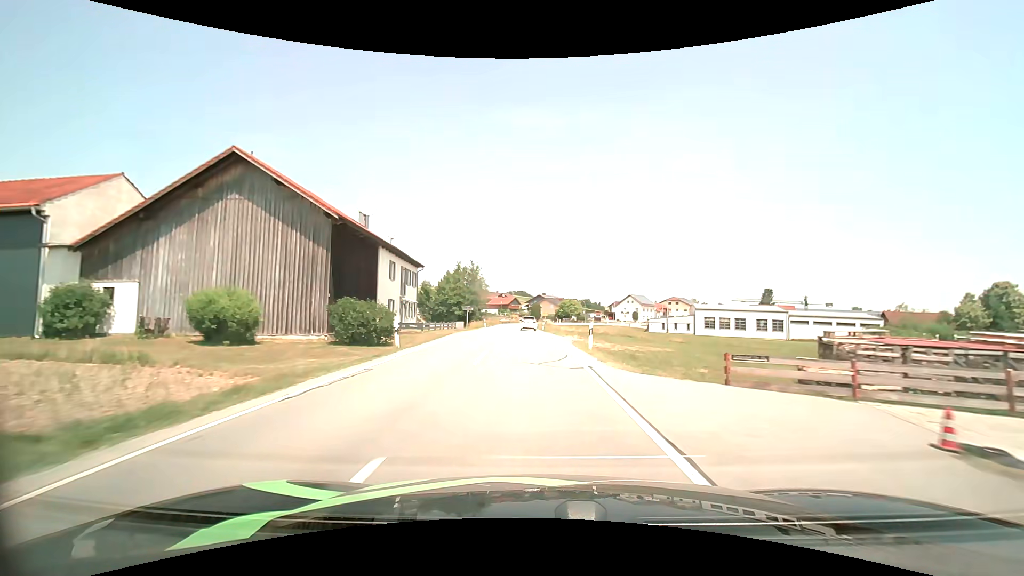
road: secondary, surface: asphalt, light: Day
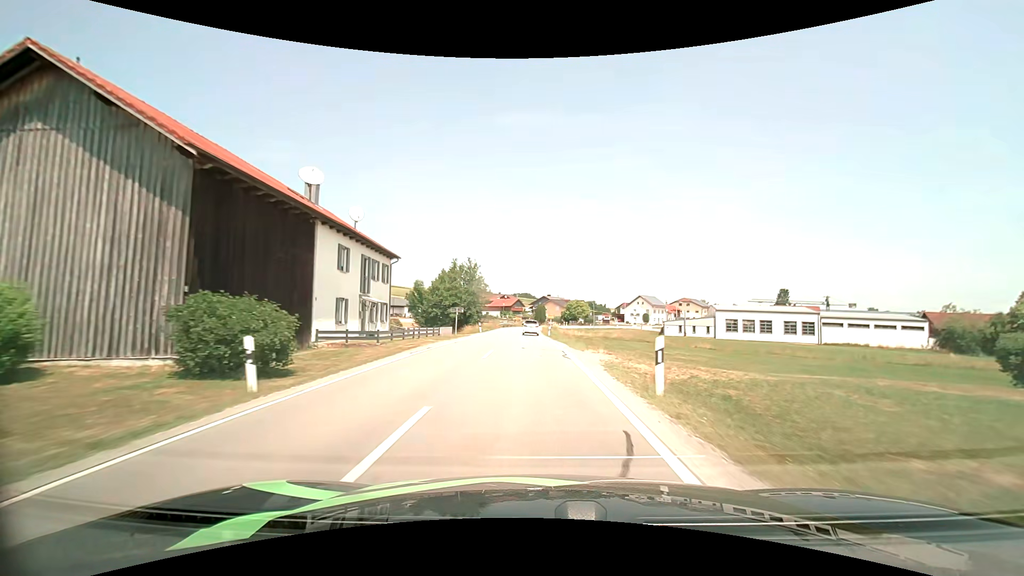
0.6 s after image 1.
(0.0, +9.4) m; 0°
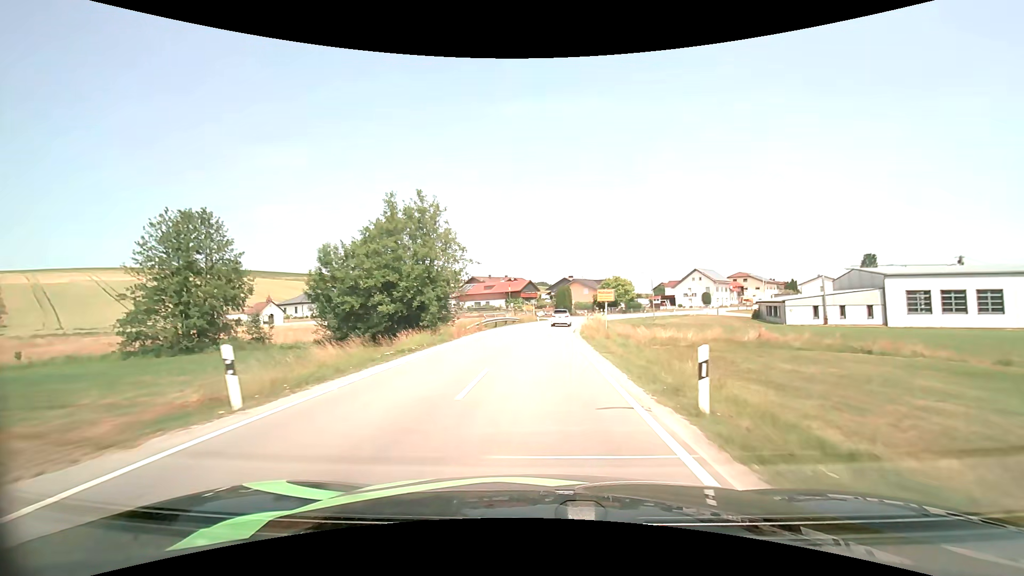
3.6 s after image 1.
(-0.9, +43.3) m; -2°
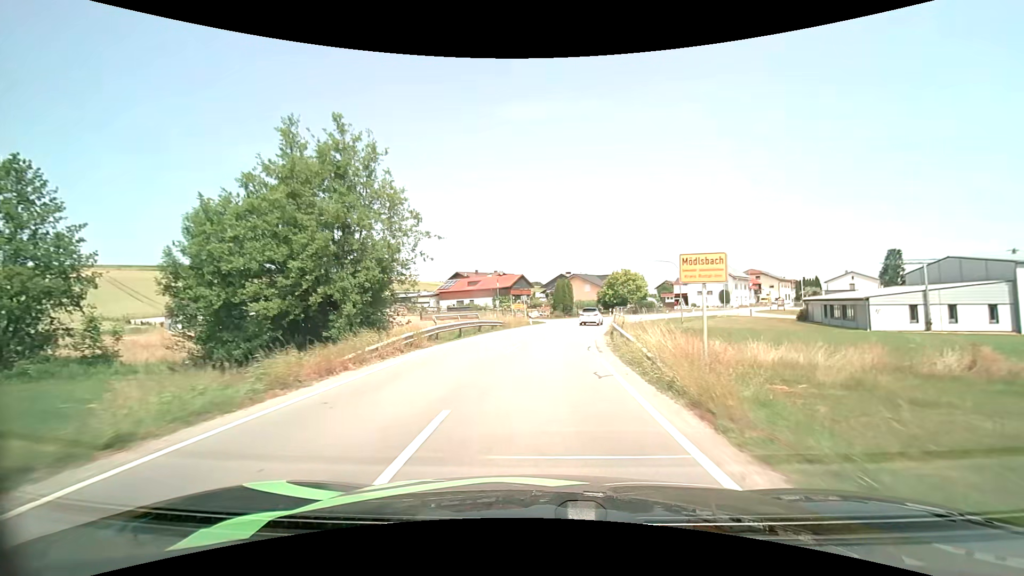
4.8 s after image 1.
(0.0, +16.1) m; +1°
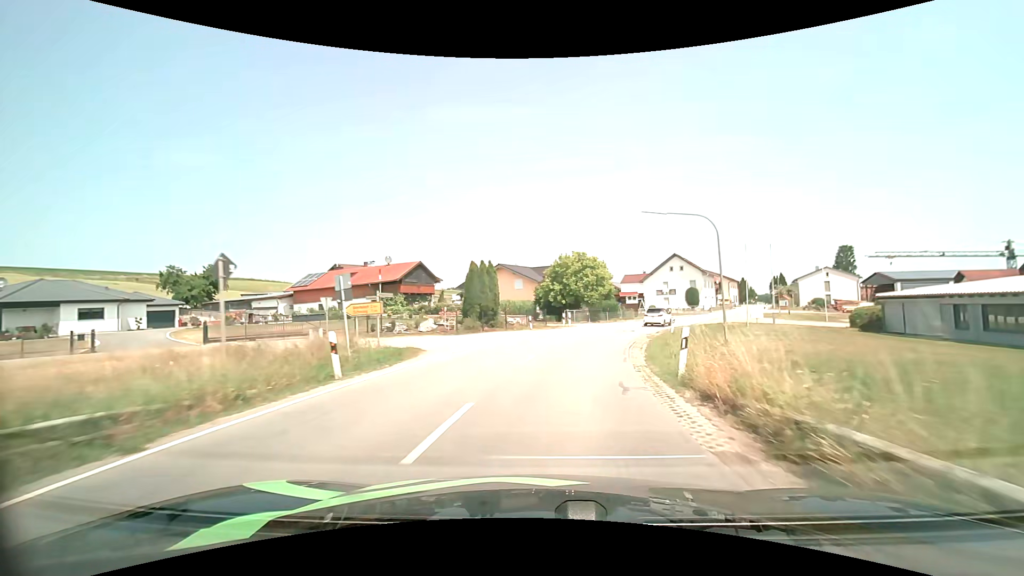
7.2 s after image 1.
(+1.8, +30.0) m; +8°
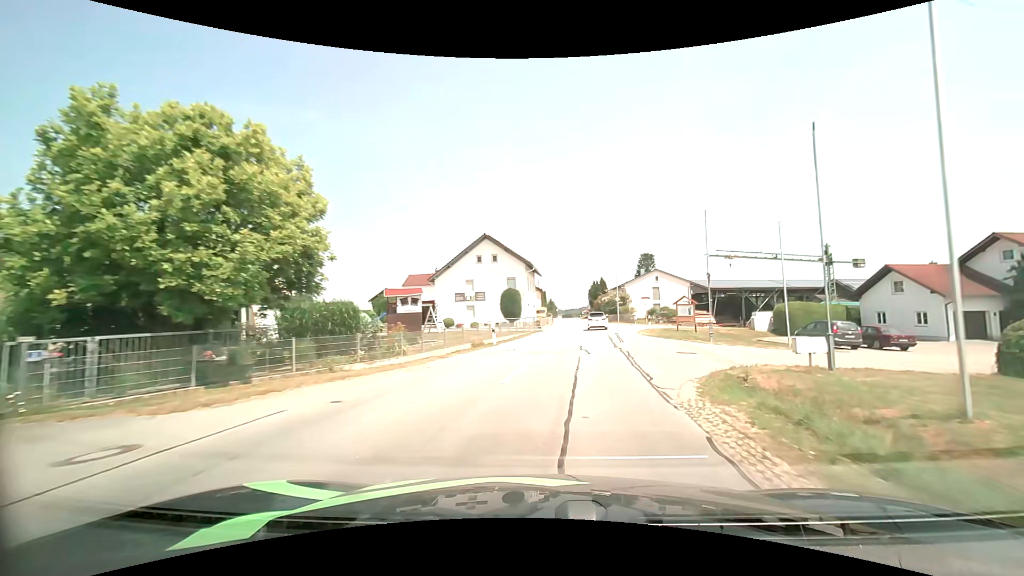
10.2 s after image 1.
(+7.0, +36.8) m; +23°
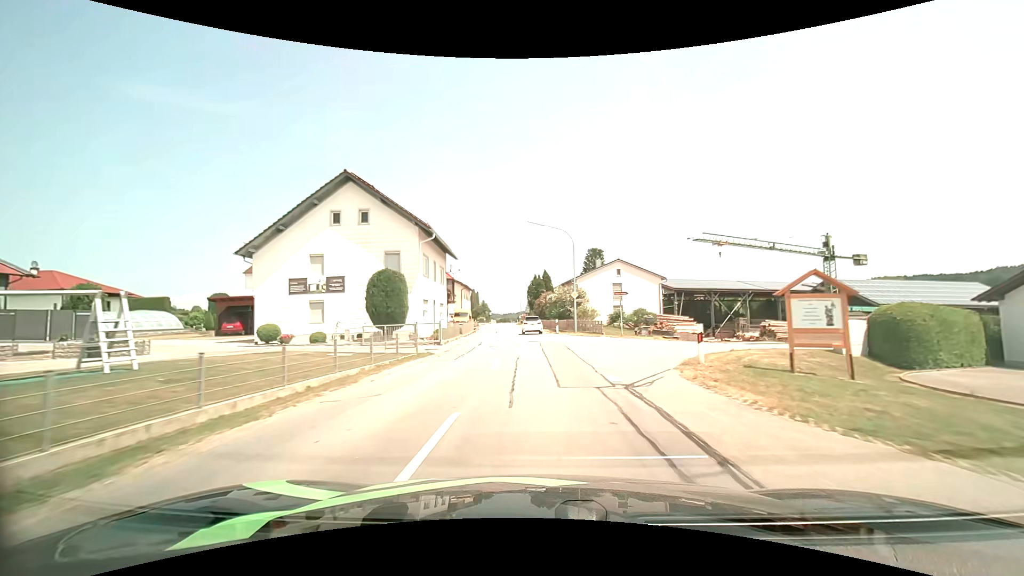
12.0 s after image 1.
(+2.0, +23.5) m; +7°
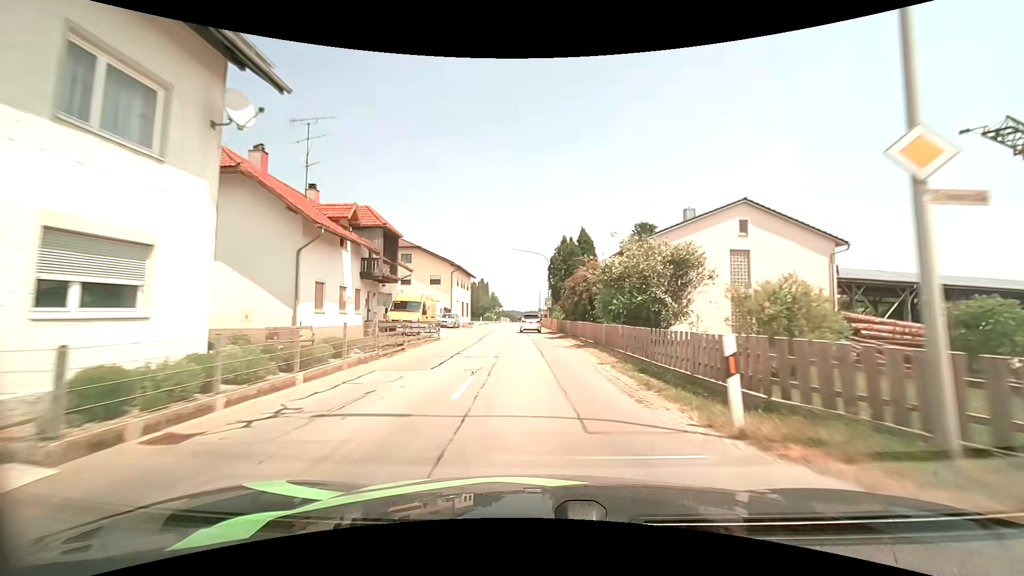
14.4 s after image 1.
(-0.4, +31.8) m; -2°
(0, +10) (0, +20) (-1, +30) (-1, +40) (-2, +50) (-3, +60) (-3, +70) (-3, +80) (-3, +90) (-3, +100) m
